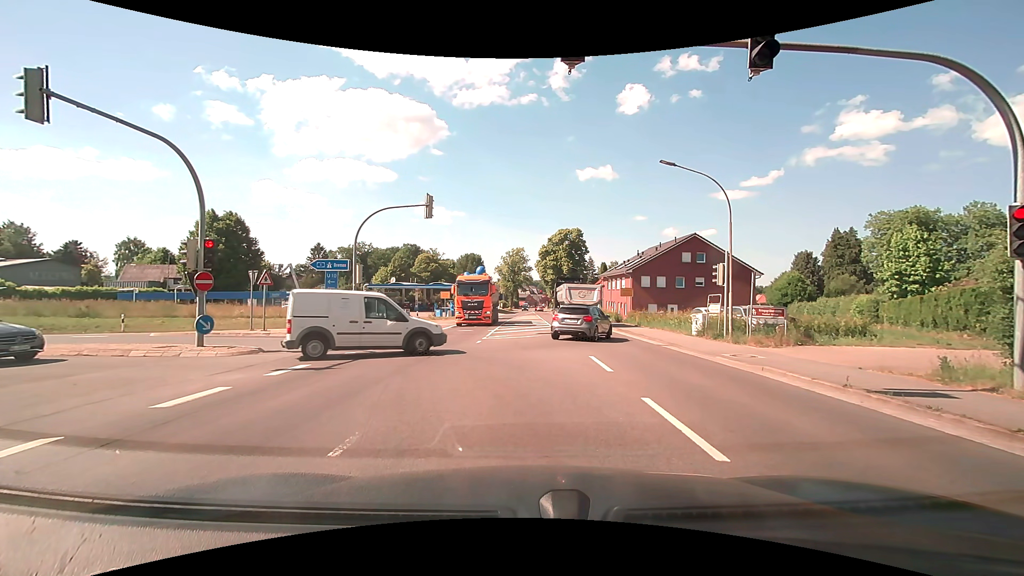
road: secondary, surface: asphalt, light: Day
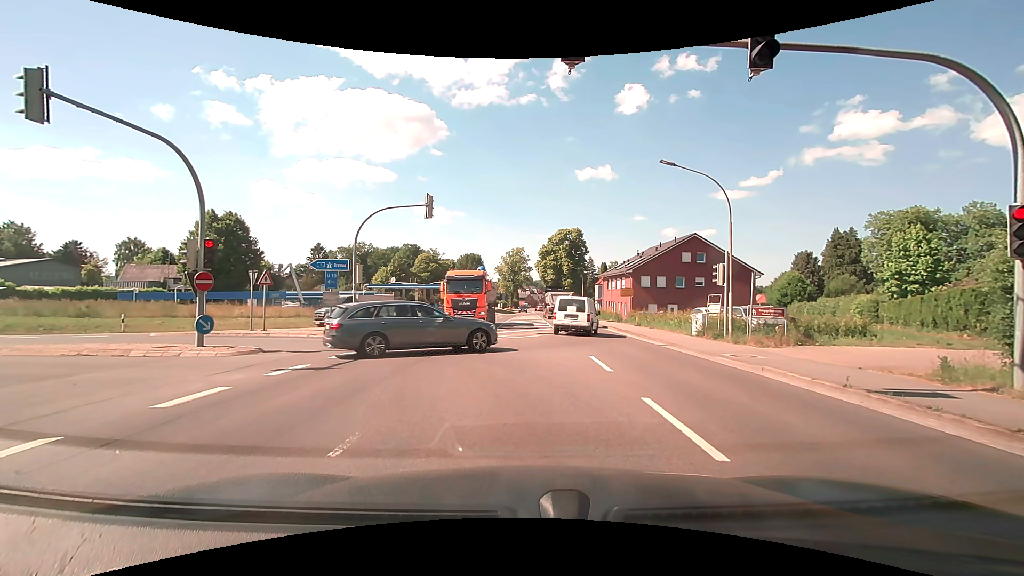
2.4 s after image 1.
(0.0, 0.0) m; 0°
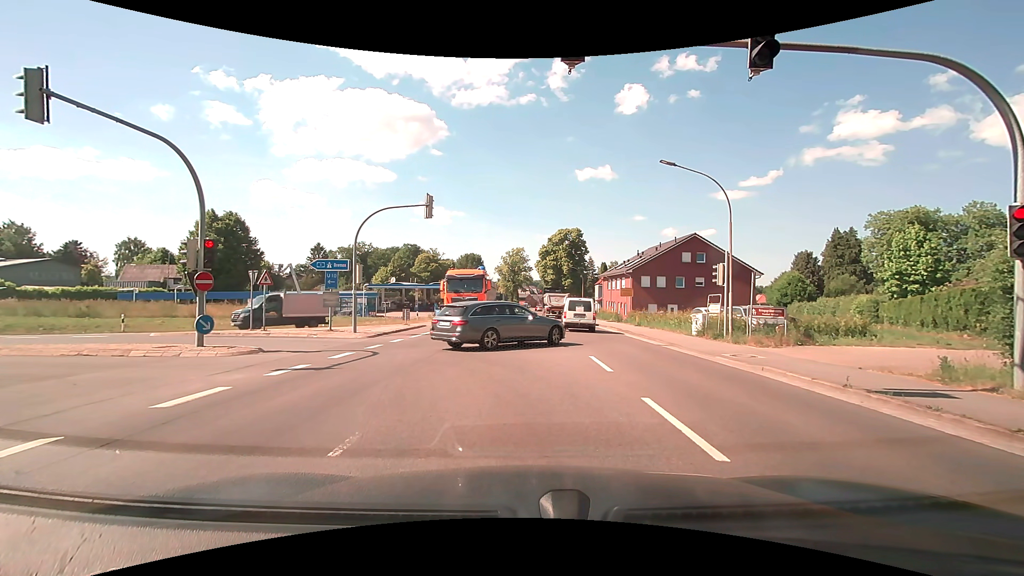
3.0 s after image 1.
(0.0, 0.0) m; 0°
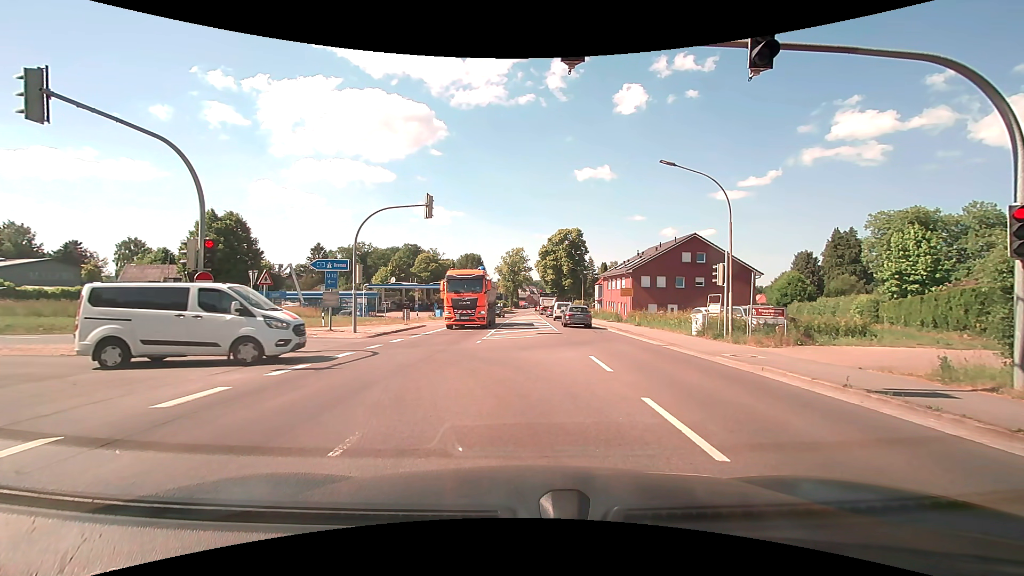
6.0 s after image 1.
(0.0, 0.0) m; 0°
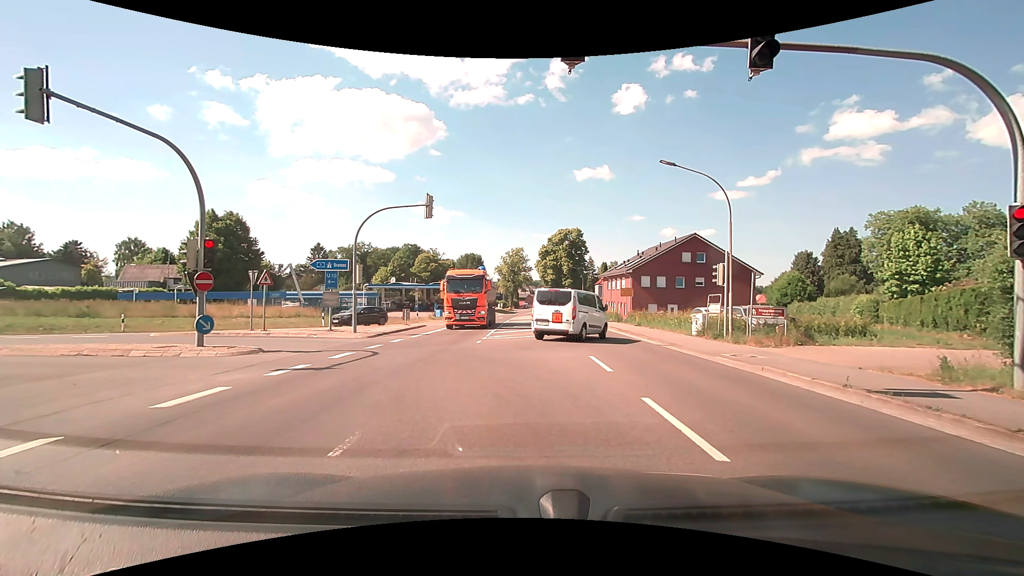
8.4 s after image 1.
(0.0, 0.0) m; 0°
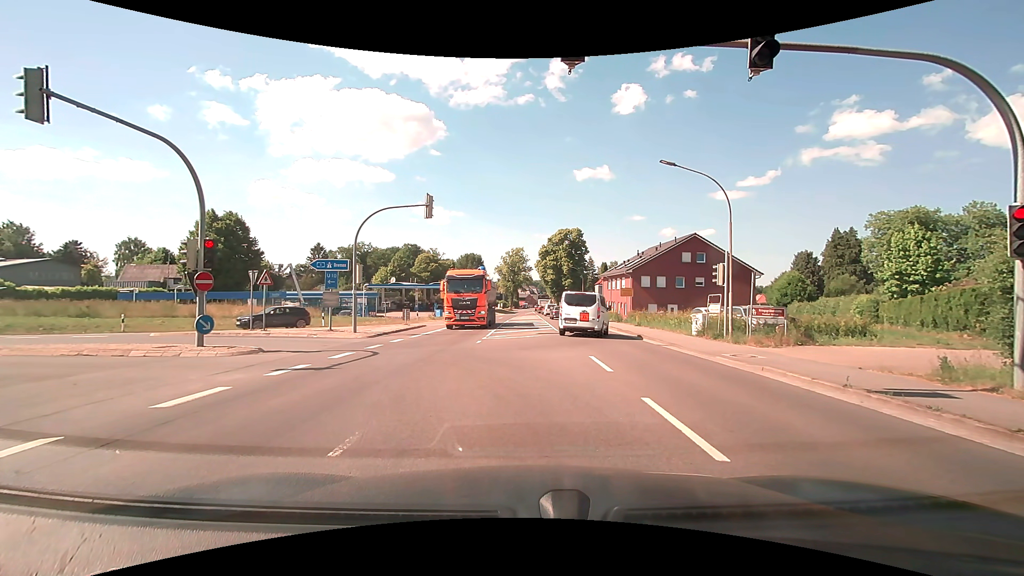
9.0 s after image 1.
(0.0, 0.0) m; 0°
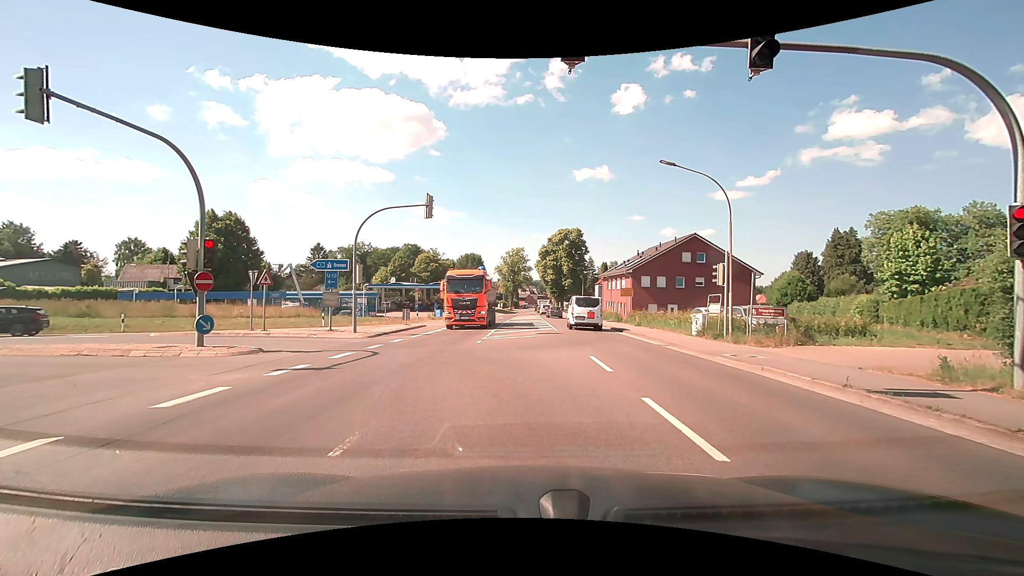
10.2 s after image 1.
(0.0, 0.0) m; 0°
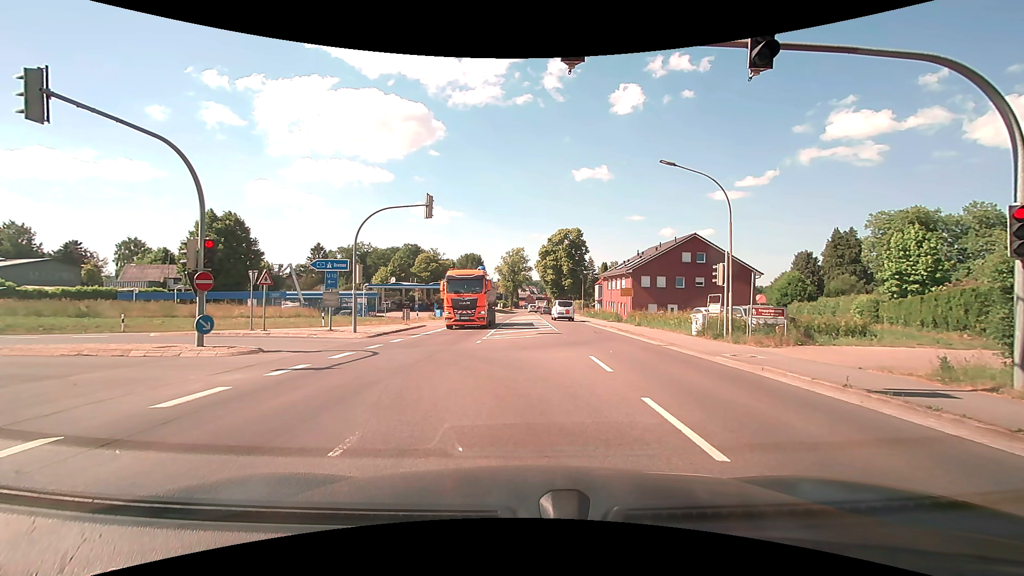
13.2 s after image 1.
(0.0, 0.0) m; 0°
(-1, +10) (-5, +19) (-14, +22) (-24, +22) (-34, +21) (-44, +21) (-54, +20) (-64, +20) (-74, +20) (-84, +20) m
